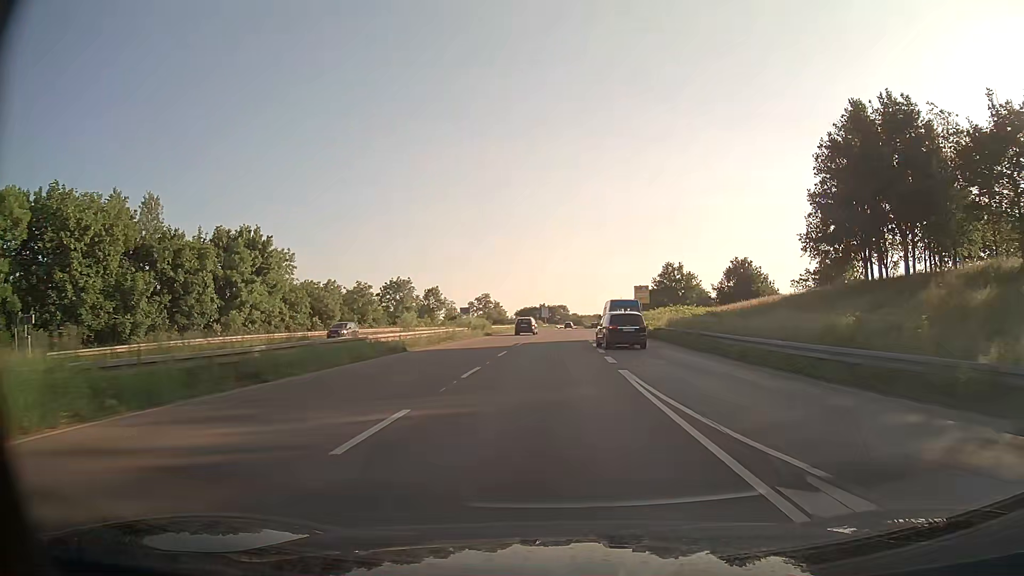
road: trunk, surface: asphalt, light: Day
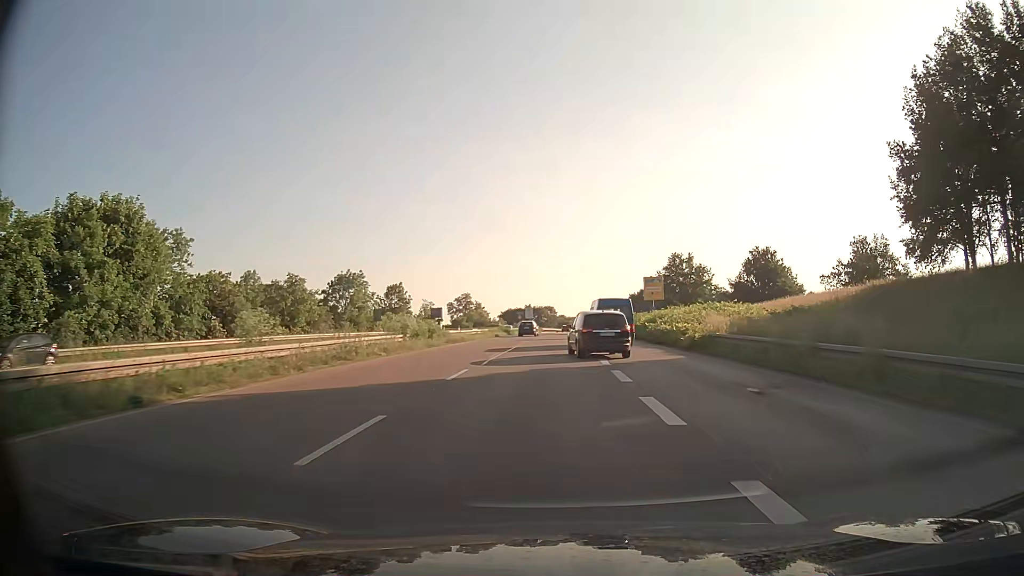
(+0.2, +18.6) m; +1°
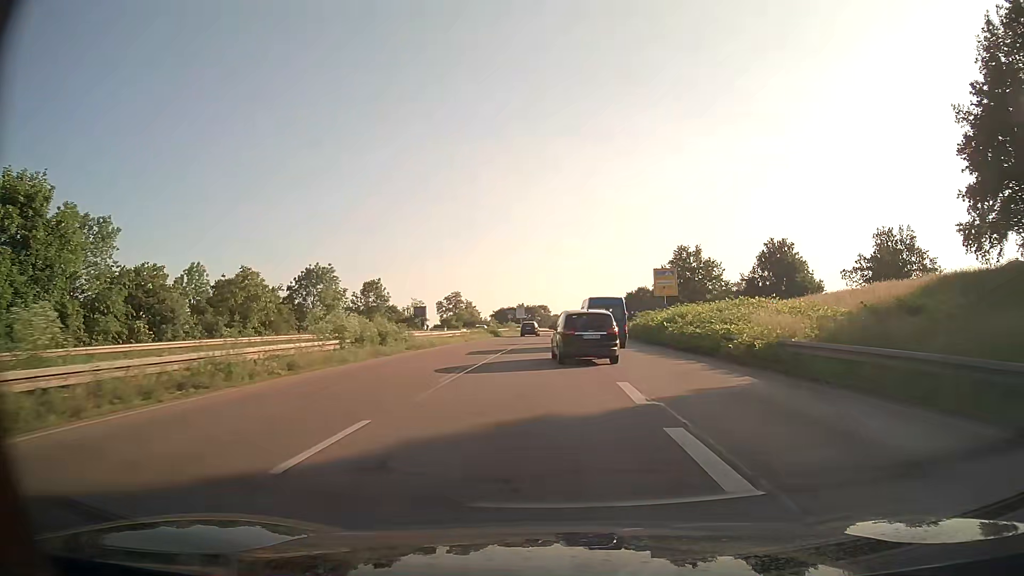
(0.0, +9.3) m; 0°
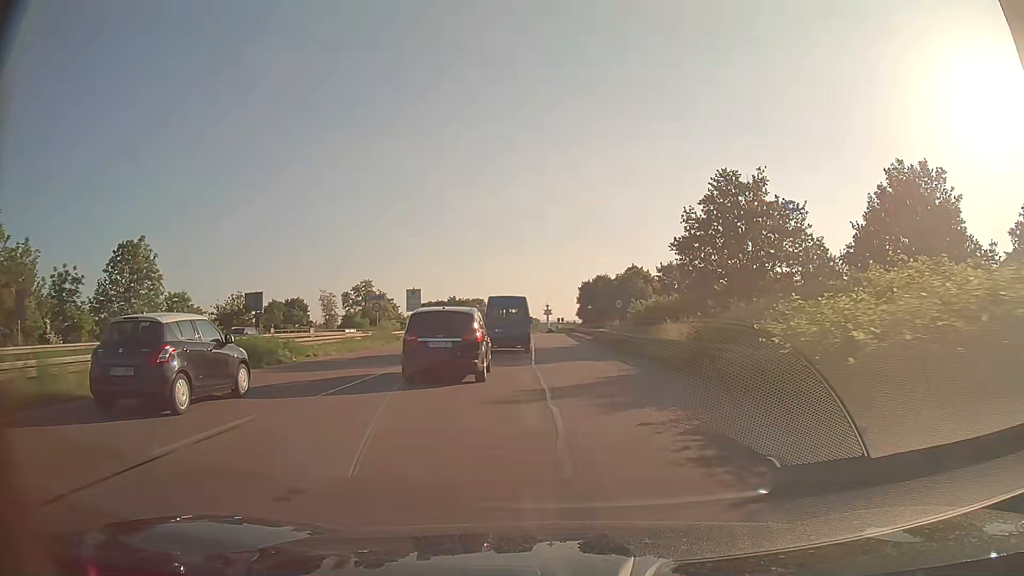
(+1.7, +44.3) m; +5°
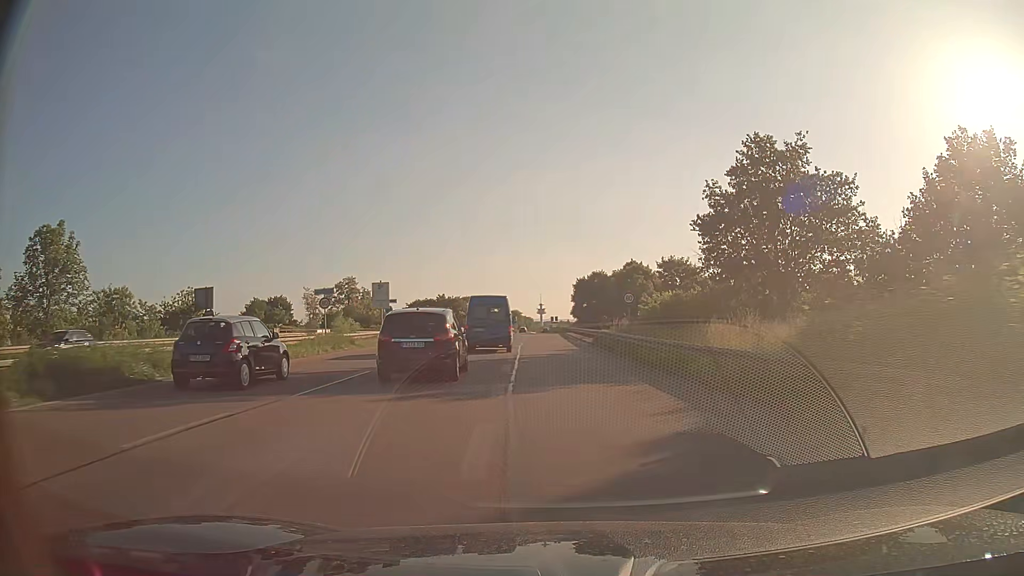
(+0.1, +8.7) m; +1°
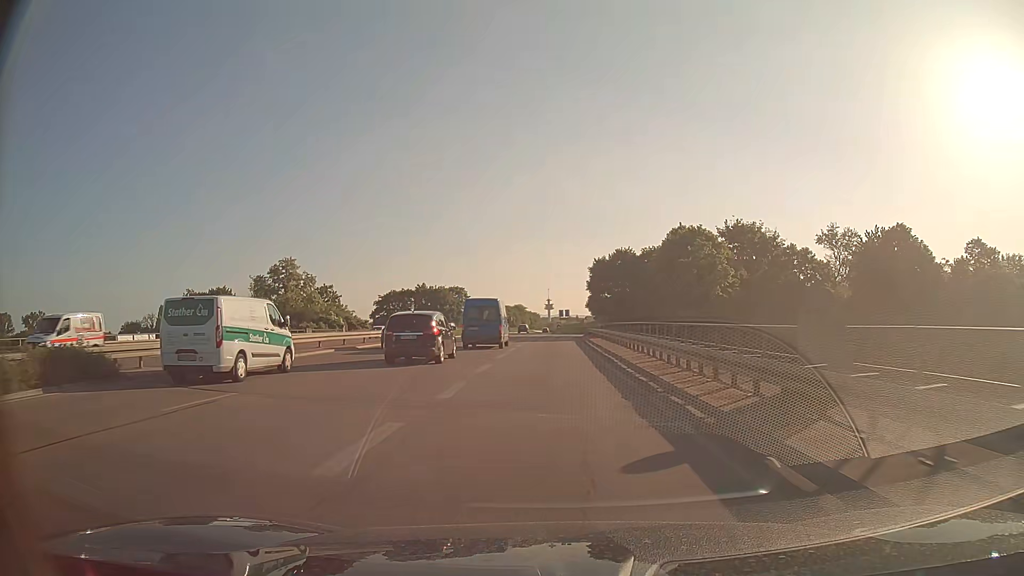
(-0.3, +41.8) m; -1°
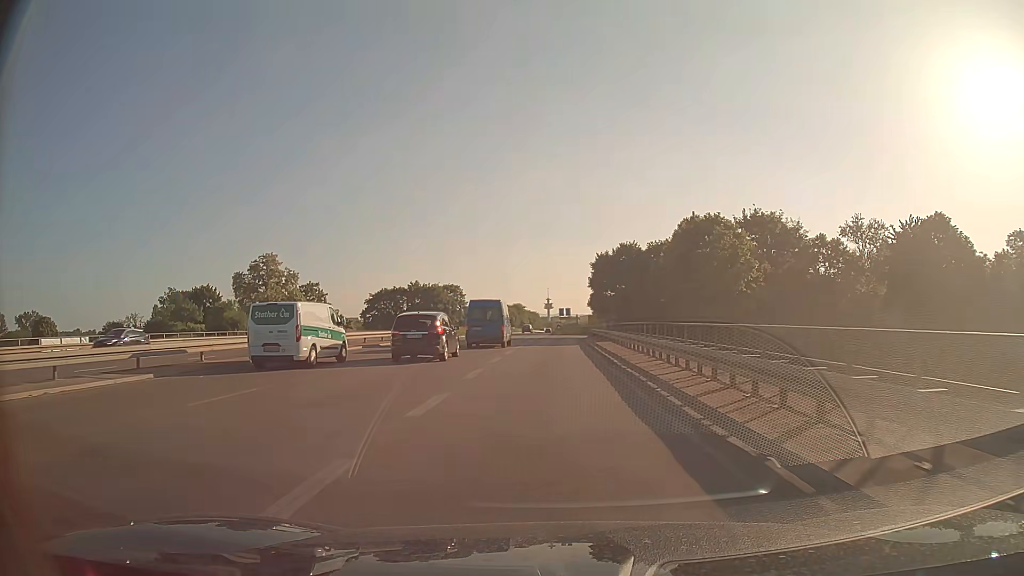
(0.0, +8.1) m; 0°
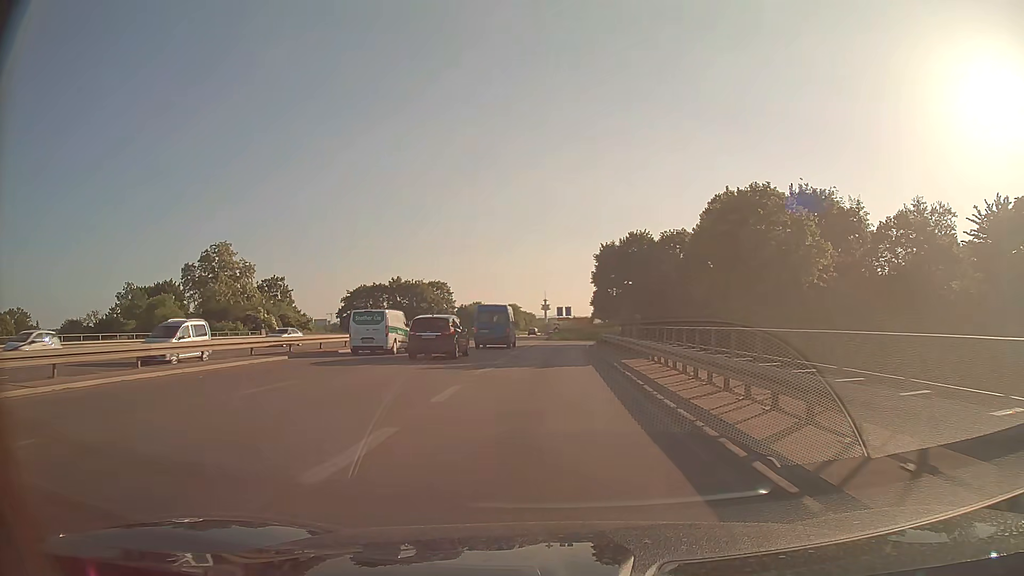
(0.0, +15.9) m; 0°
(0, +10) (0, +20) (0, +30) (0, +40) (+1, +50) (+3, +60) (+8, +68) (+15, +75) (+24, +80) (+34, +81) m
